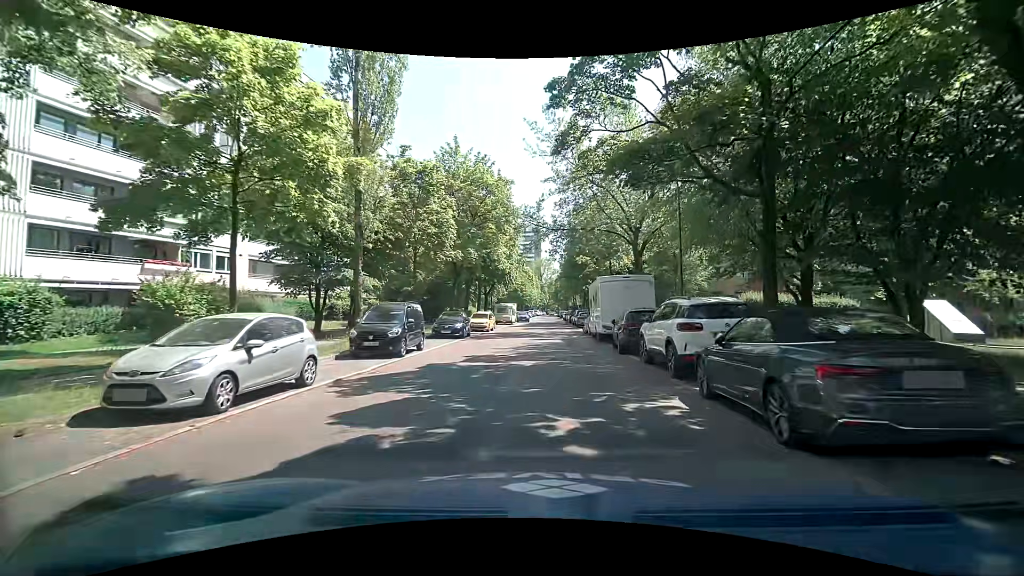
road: residential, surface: asphalt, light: Day
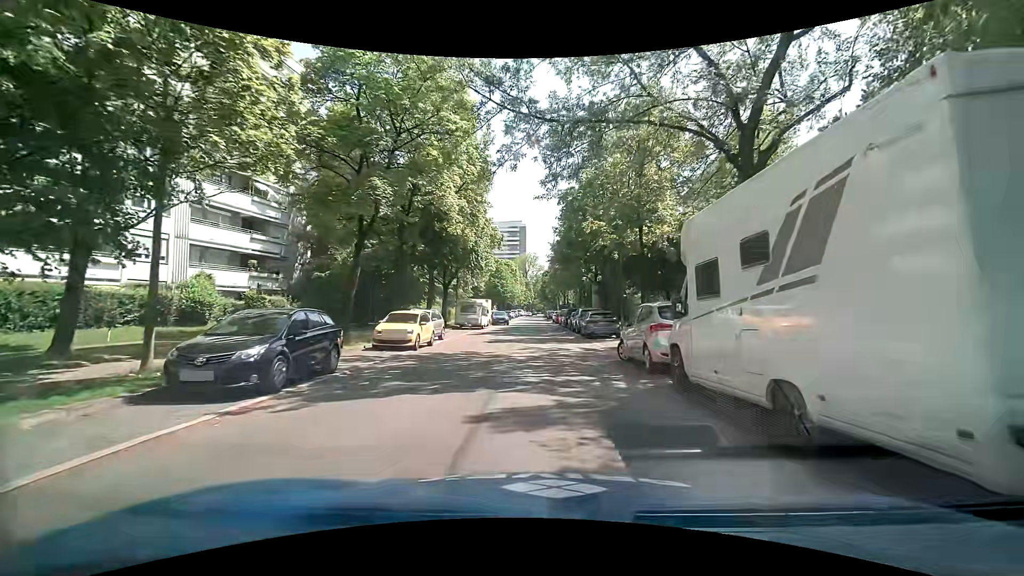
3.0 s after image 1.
(0.0, +18.8) m; +2°
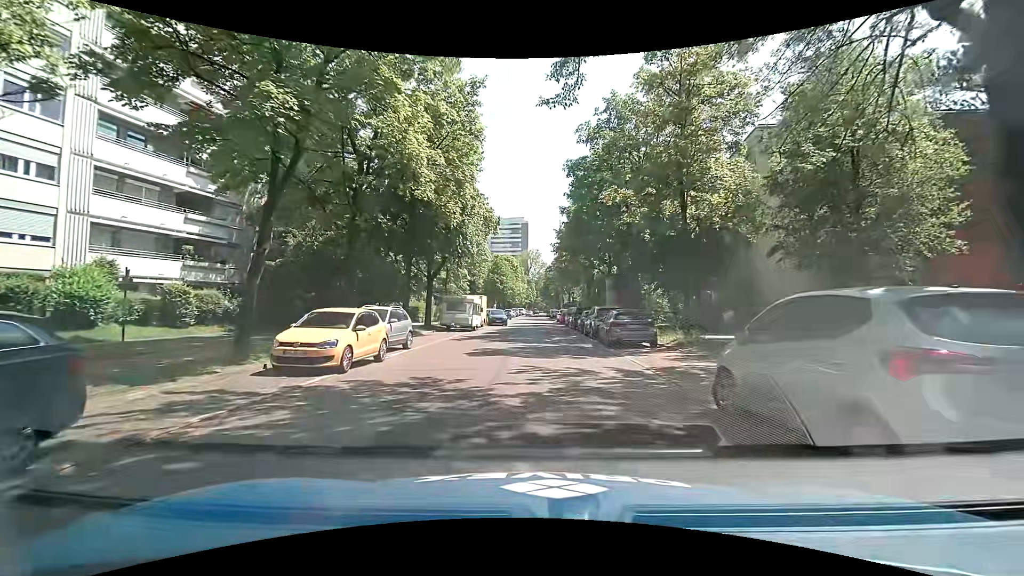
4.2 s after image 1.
(-0.2, +7.3) m; 0°
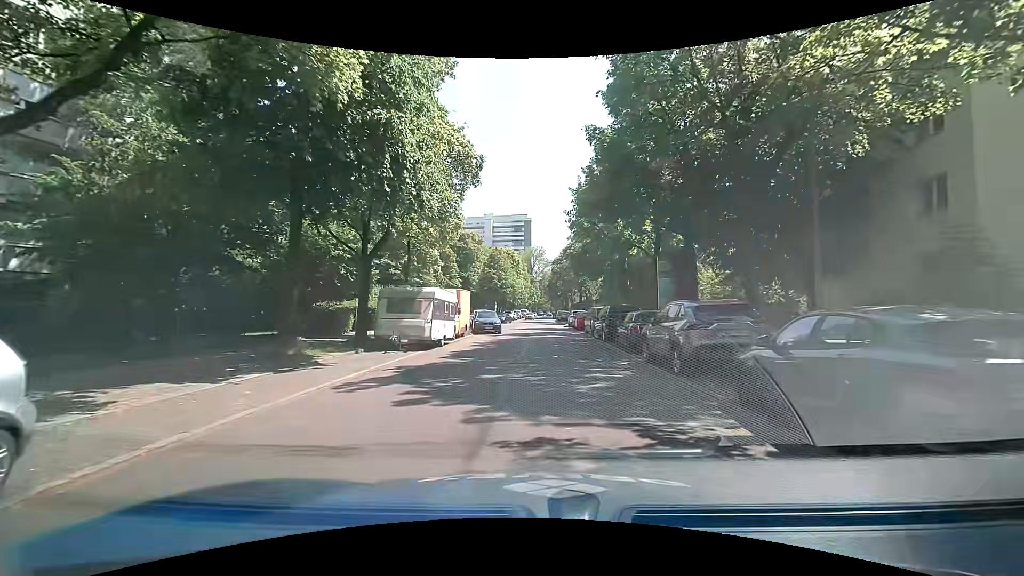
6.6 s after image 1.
(-0.4, +14.3) m; -1°
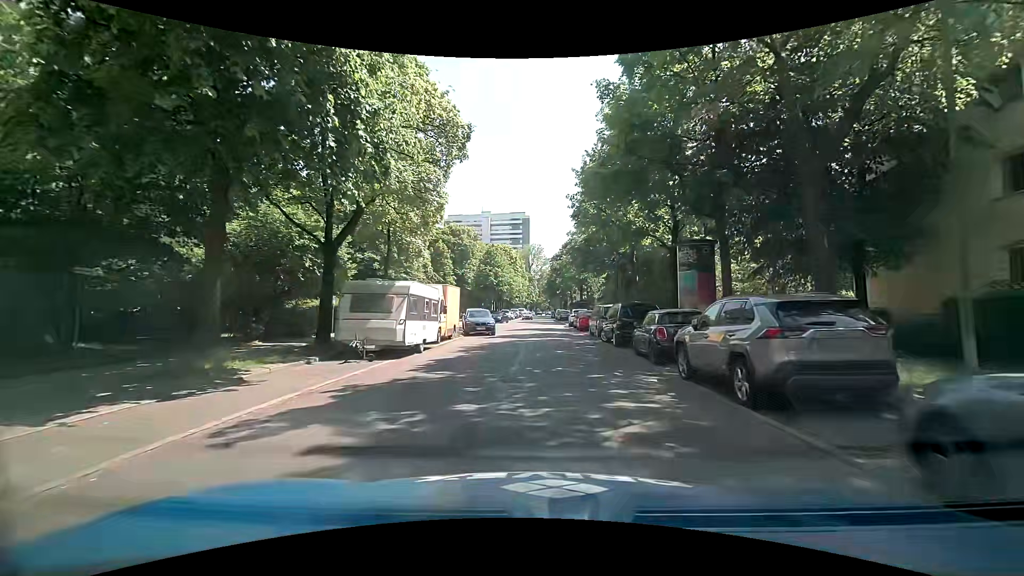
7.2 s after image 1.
(0.0, +3.6) m; 0°
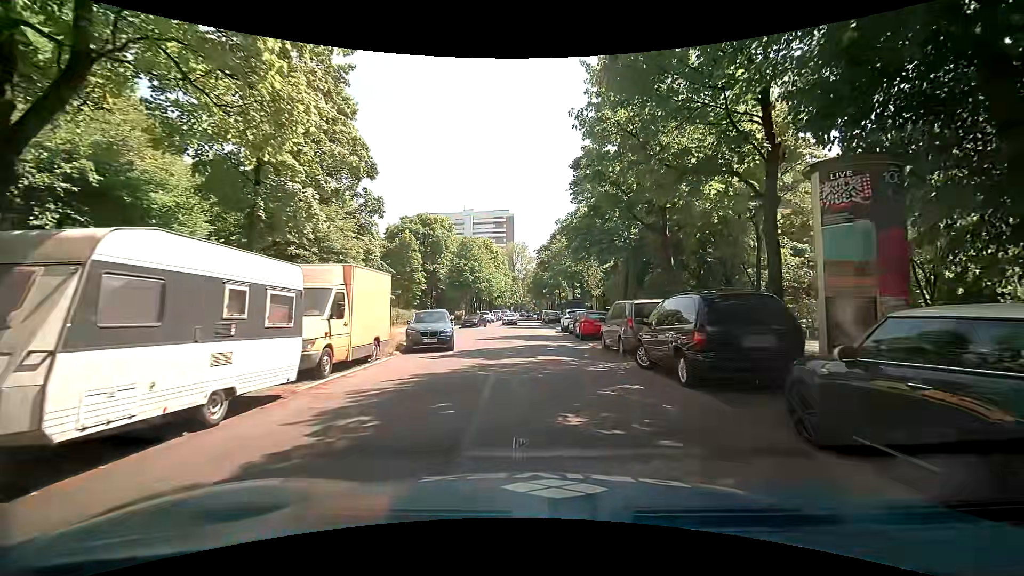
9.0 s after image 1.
(+0.1, +10.6) m; +2°
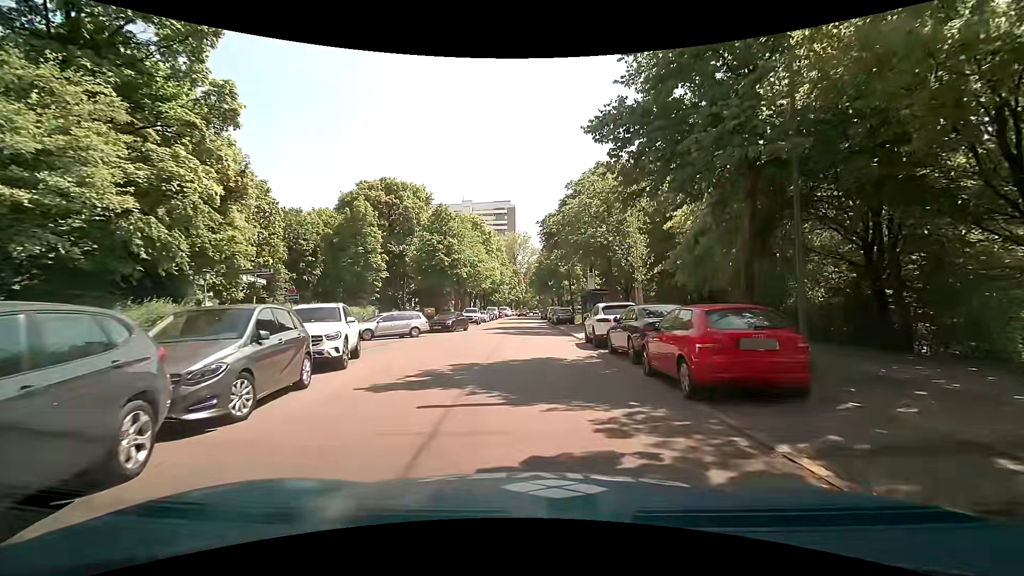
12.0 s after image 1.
(-0.2, +17.0) m; 0°
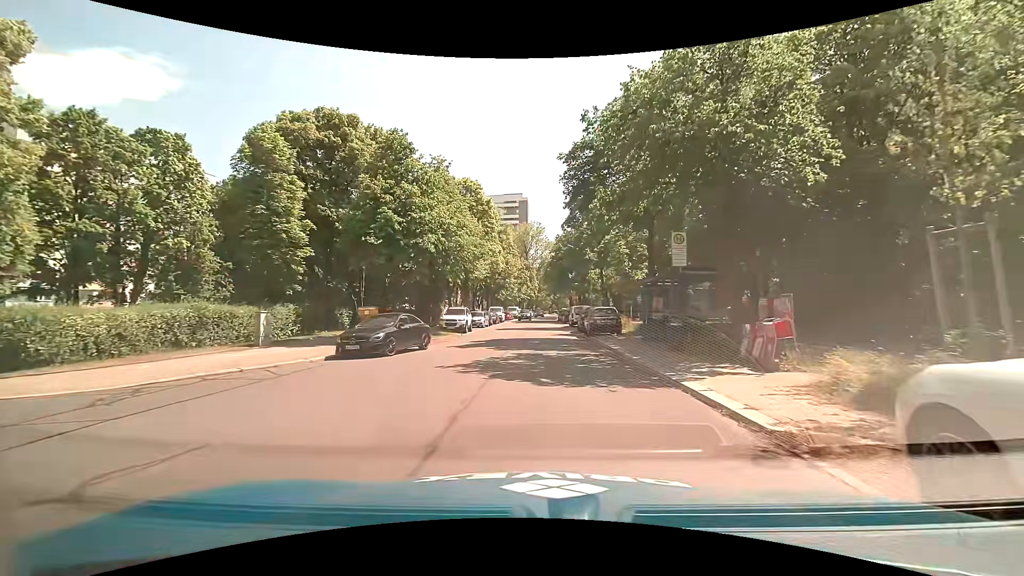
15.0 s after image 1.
(-0.5, +17.8) m; -3°
(0, +10) (0, +20) (+1, +30) (+1, +40) (+1, +50) (+1, +60) (+1, +70) (+2, +80) (+3, +90) (+3, +100) m
